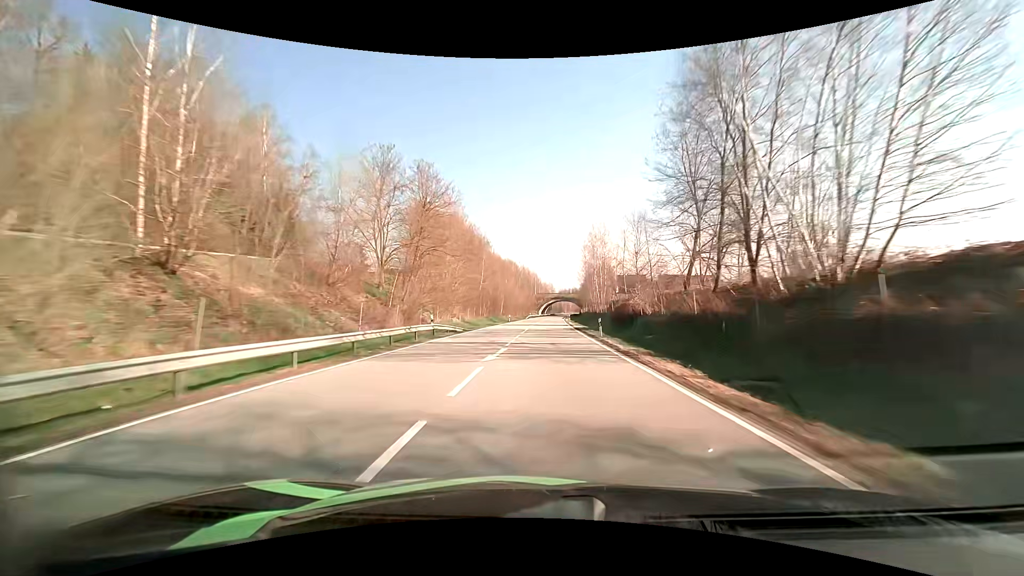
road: primary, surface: asphalt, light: Day
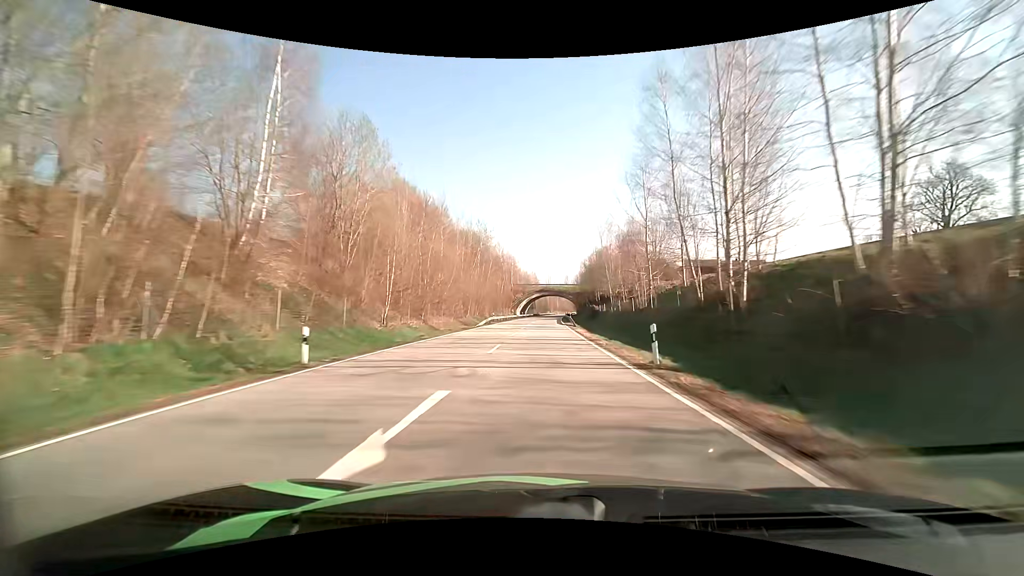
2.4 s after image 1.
(+1.1, +64.8) m; +2°
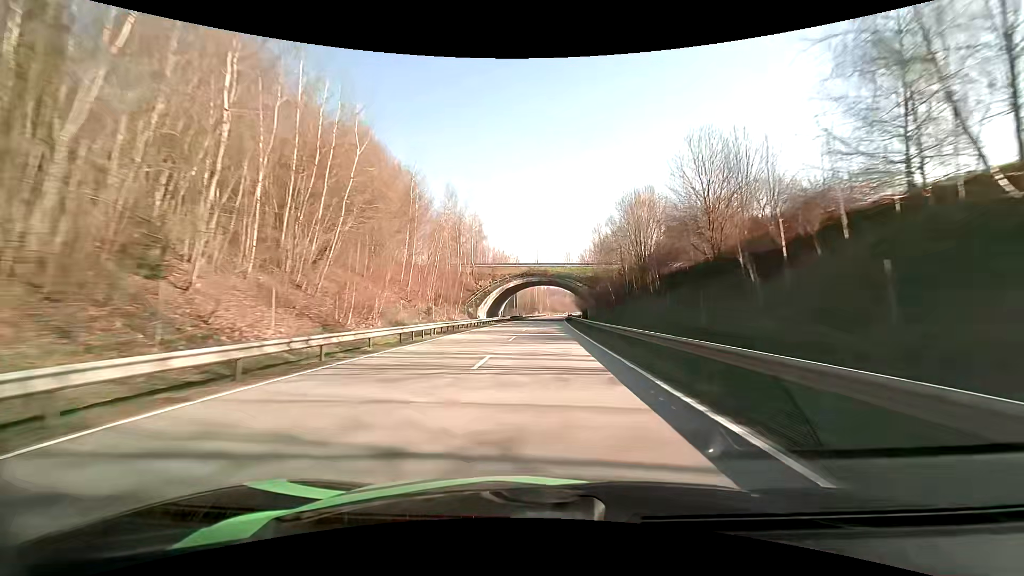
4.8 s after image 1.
(+0.9, +64.8) m; +2°
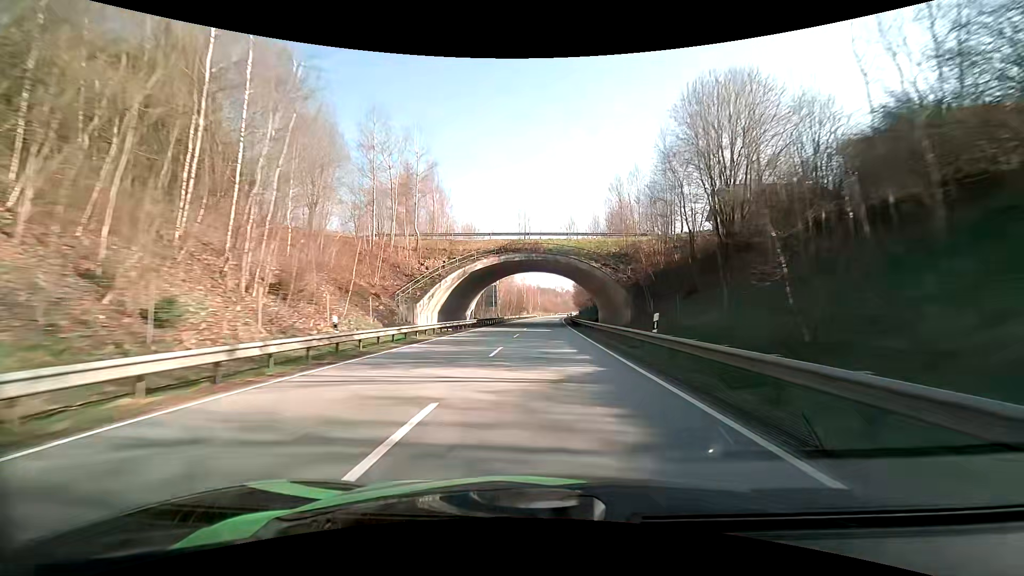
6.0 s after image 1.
(+0.3, +32.3) m; +1°
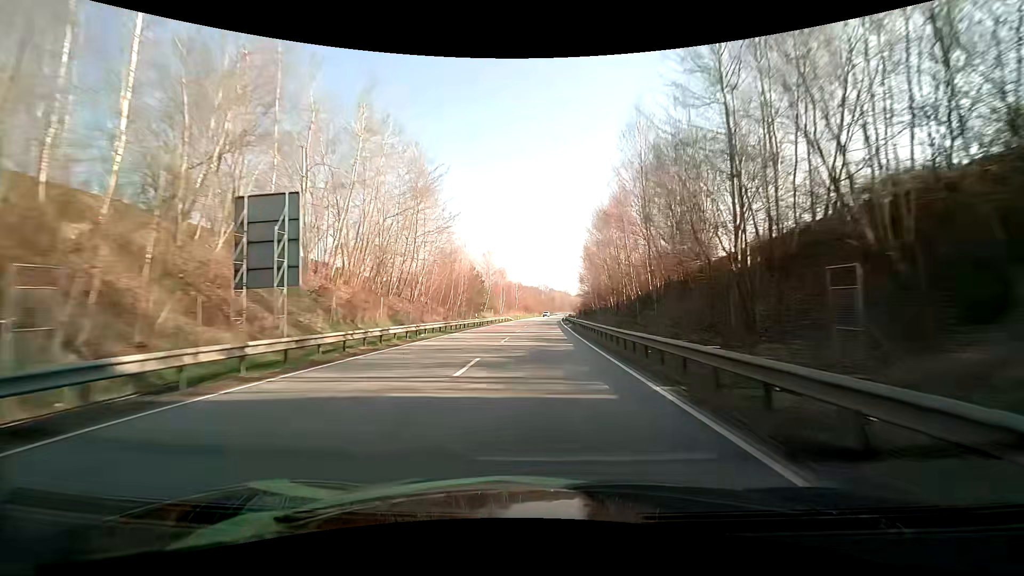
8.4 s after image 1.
(+0.8, +64.9) m; +1°
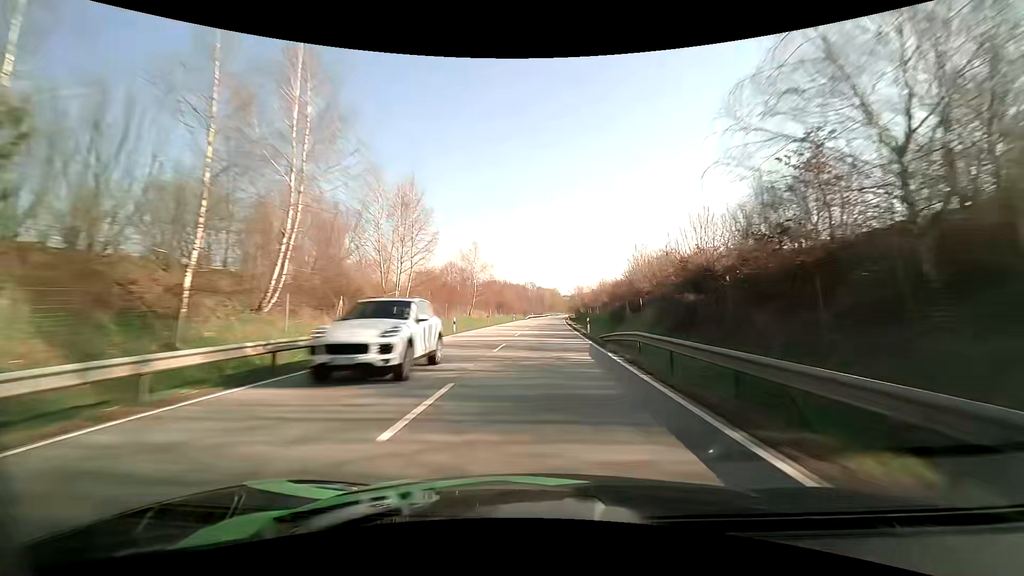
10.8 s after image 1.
(+1.9, +65.5) m; +3°
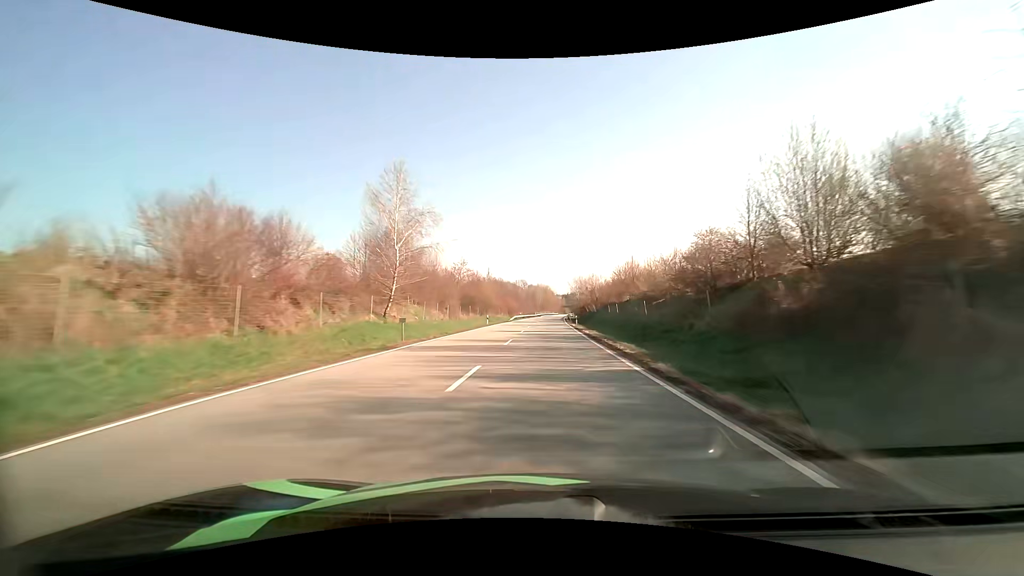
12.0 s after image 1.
(+0.3, +32.9) m; +1°
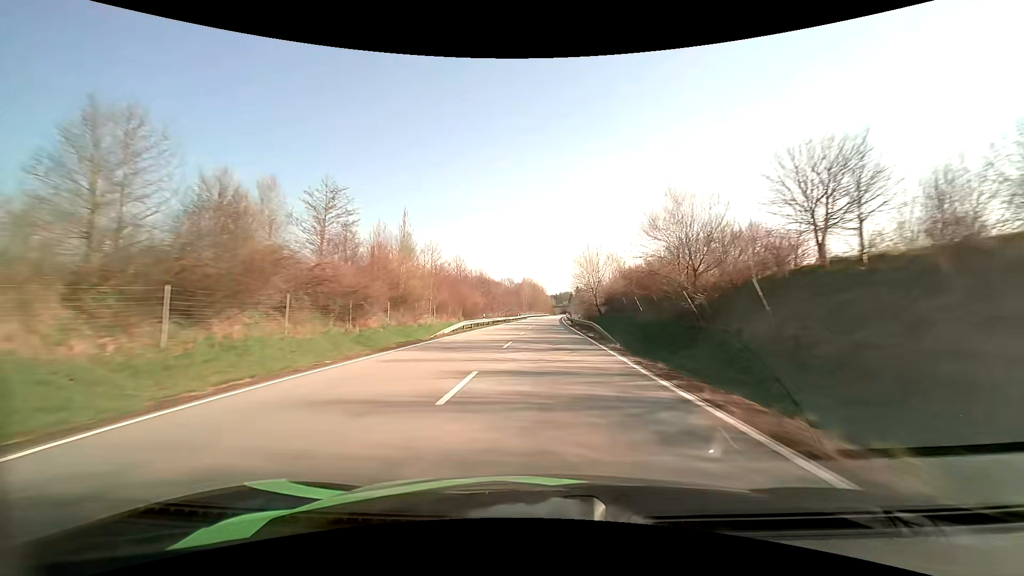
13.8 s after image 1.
(+0.7, +49.5) m; +1°
(0, +10) (0, +20) (0, +30) (0, +40) (+1, +50) (+1, +60) (+1, +70) (+1, +80) (+2, +90) (+2, +100) m
